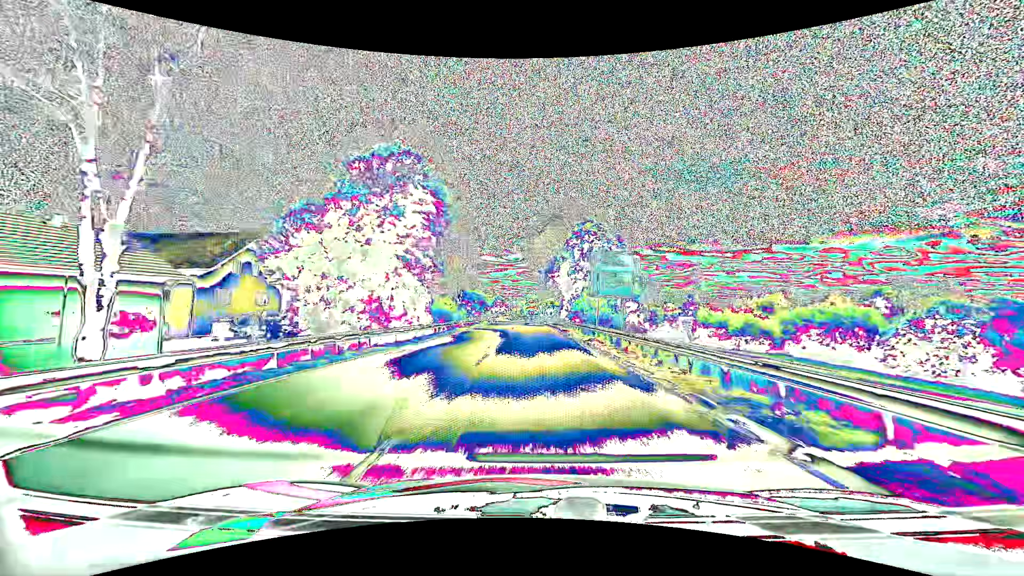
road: primary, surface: asphalt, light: Day
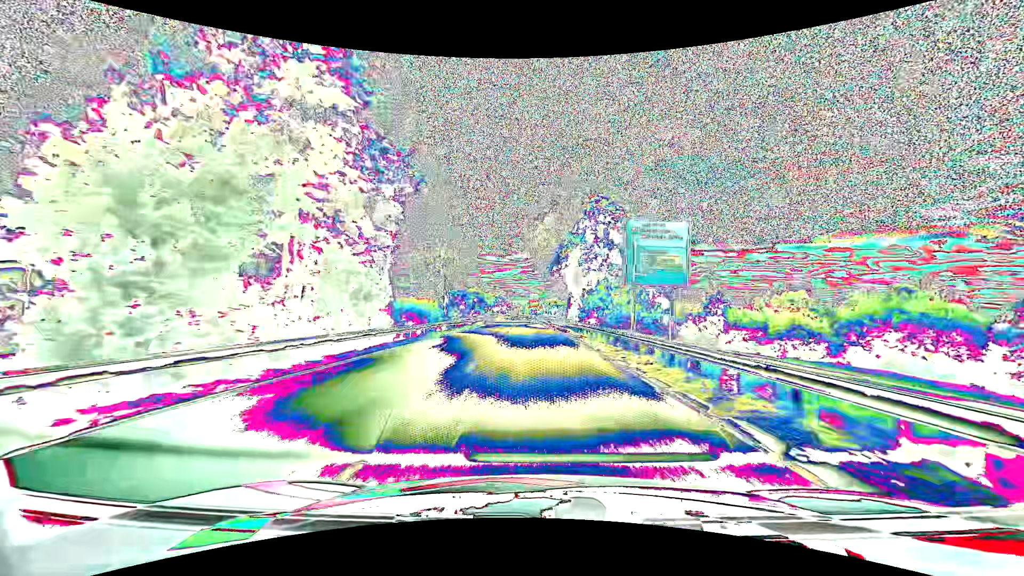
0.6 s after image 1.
(0.0, +12.1) m; 0°
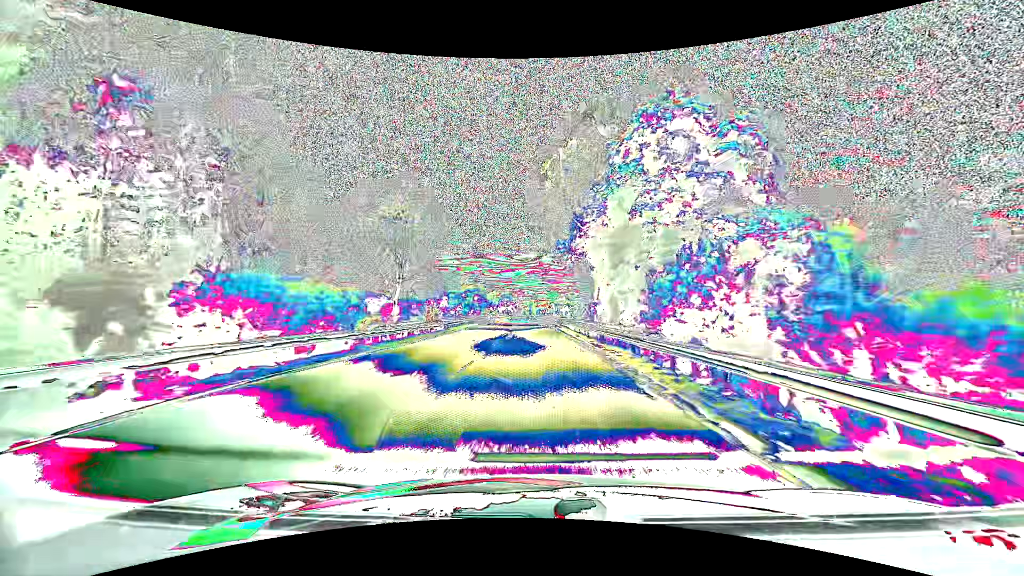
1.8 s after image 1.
(-0.2, +24.2) m; -1°
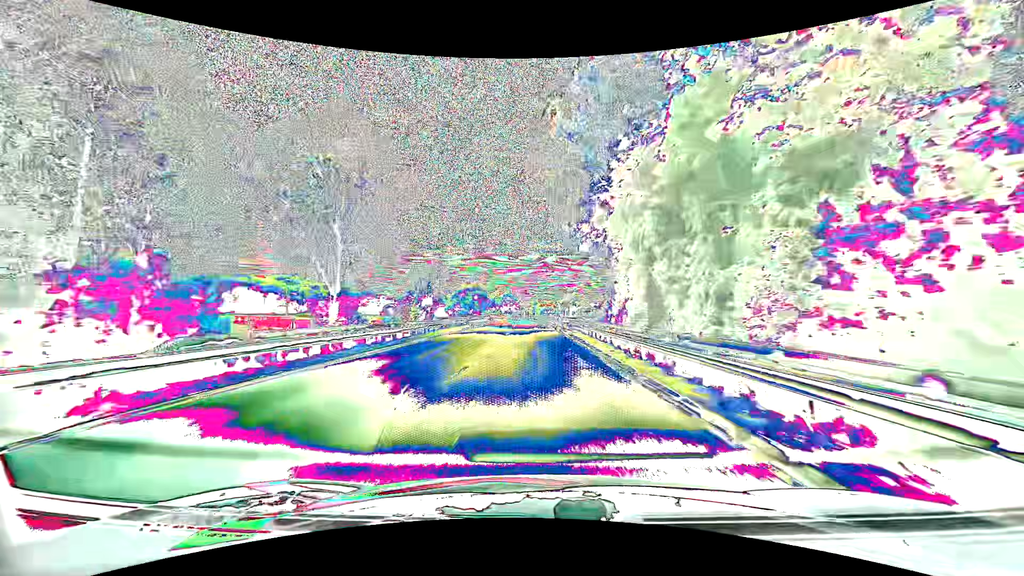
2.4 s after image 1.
(-0.1, +12.1) m; 0°
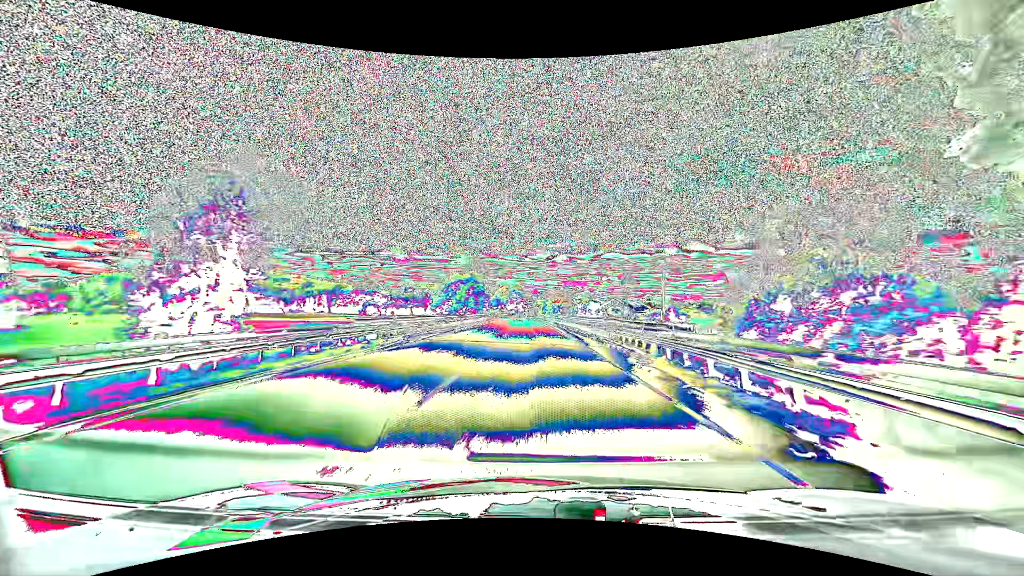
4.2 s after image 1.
(-0.5, +36.2) m; -1°
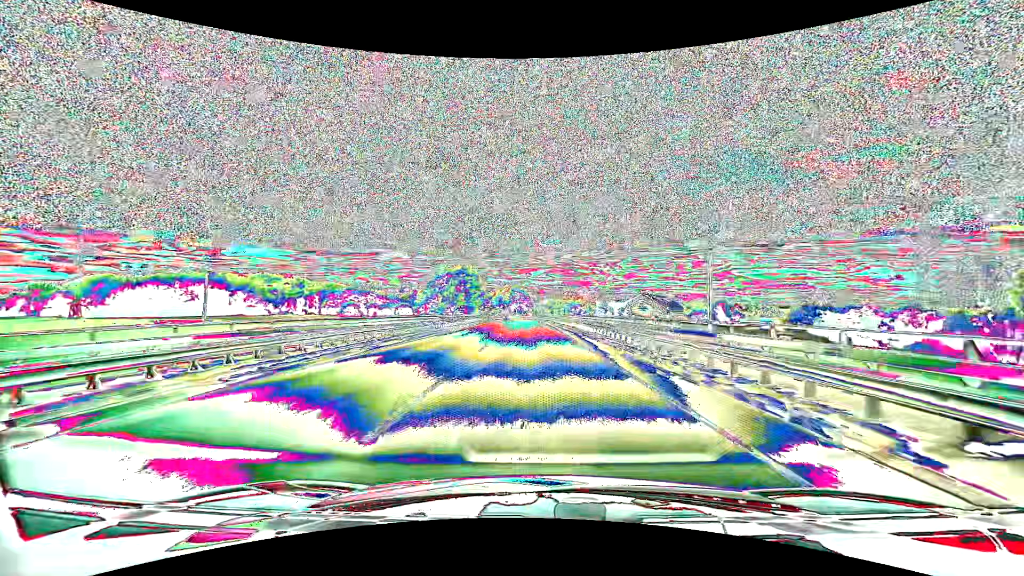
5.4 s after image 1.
(-0.1, +24.1) m; 0°
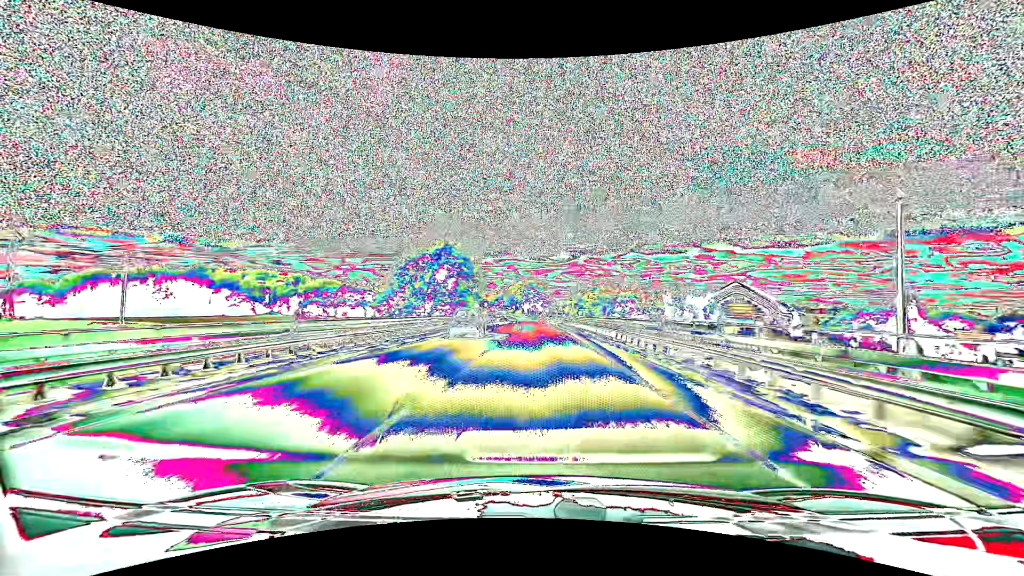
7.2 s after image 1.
(-0.6, +36.0) m; -2°
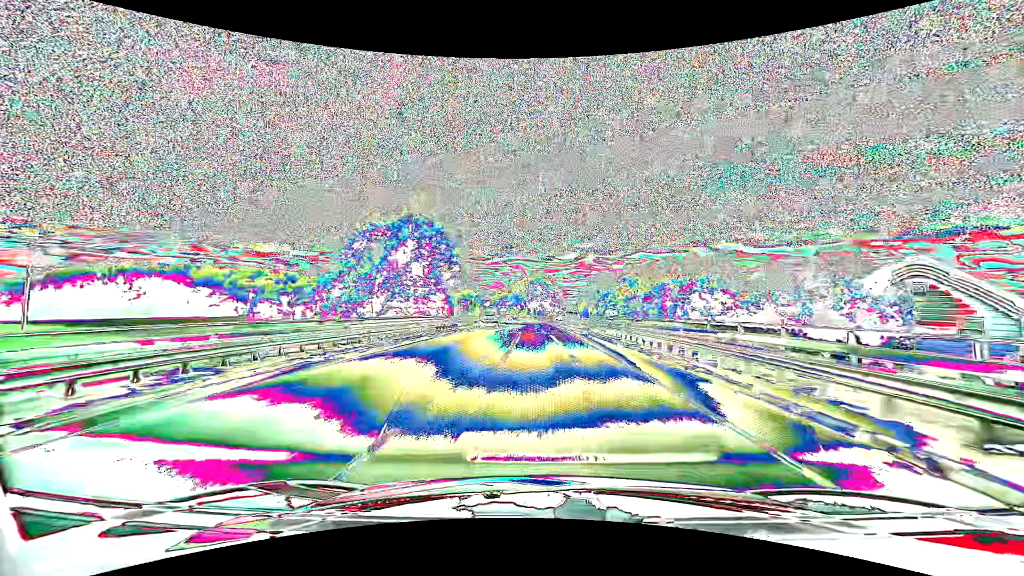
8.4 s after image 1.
(-0.2, +23.9) m; -1°
(0, +10) (0, +20) (0, +30) (0, +40) (-1, +50) (-1, +60) (-1, +70) (-2, +80) (-2, +90) (-3, +100) m
